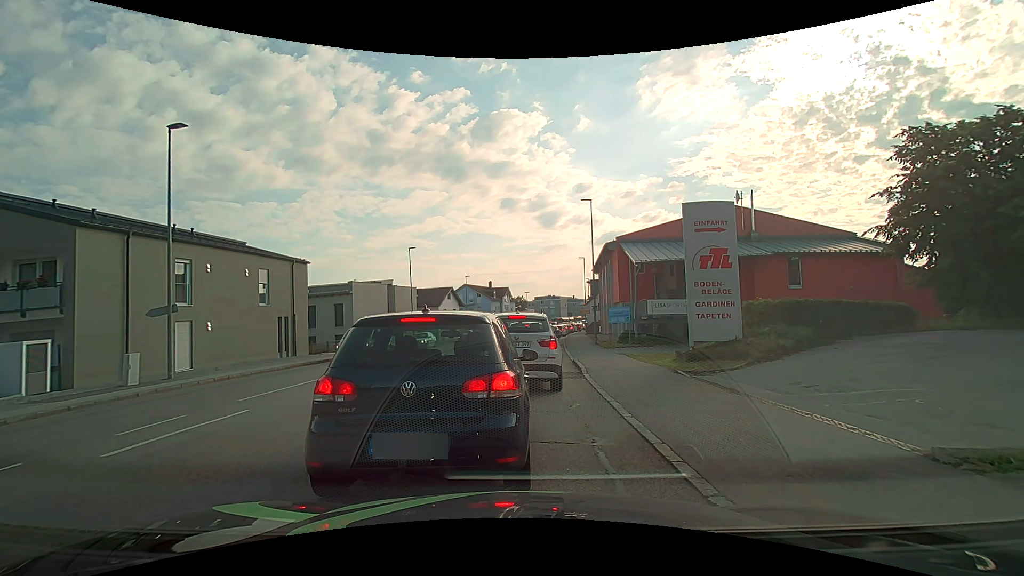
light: Day
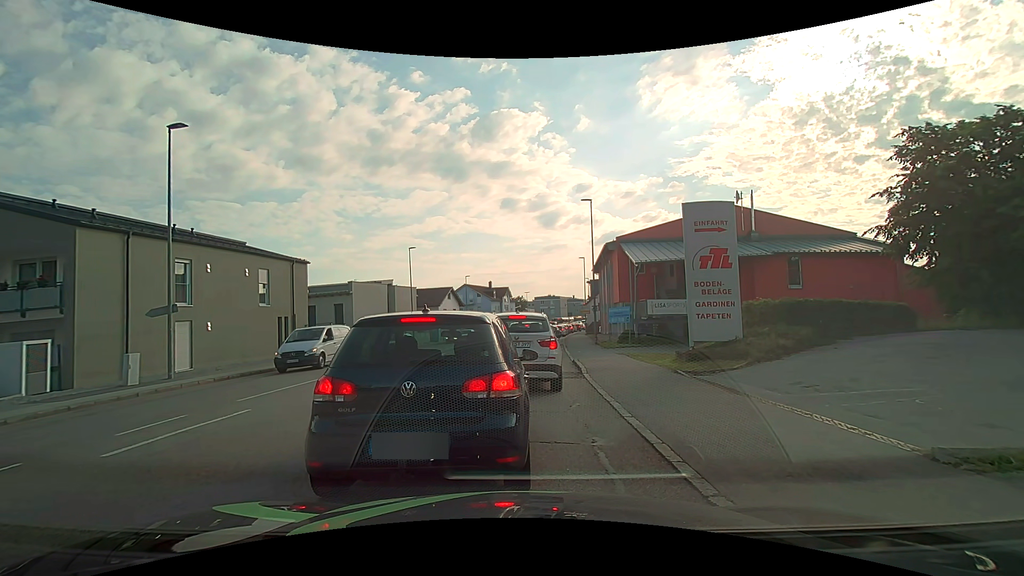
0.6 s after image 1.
(0.0, 0.0) m; 0°
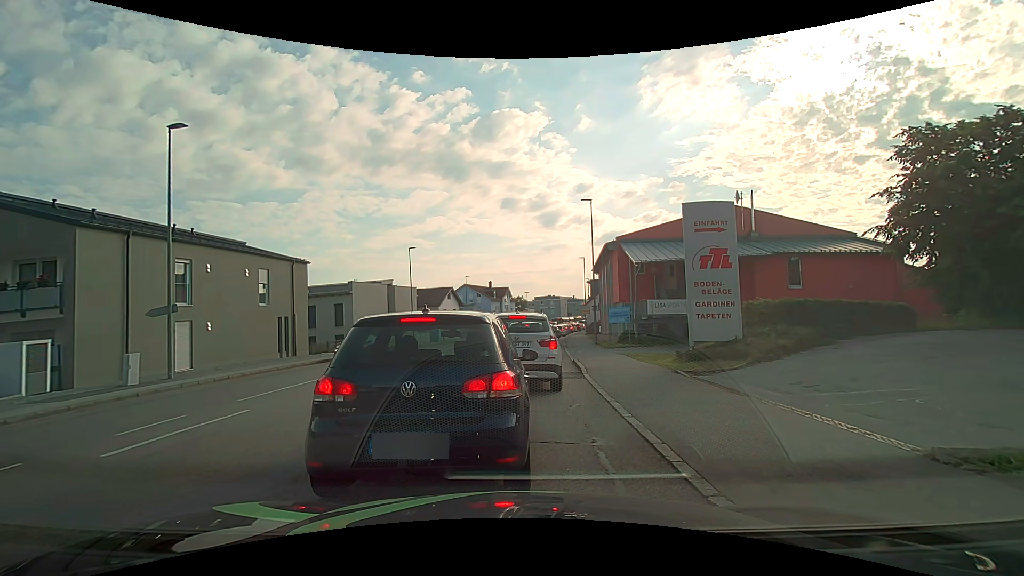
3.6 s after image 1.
(0.0, 0.0) m; 0°
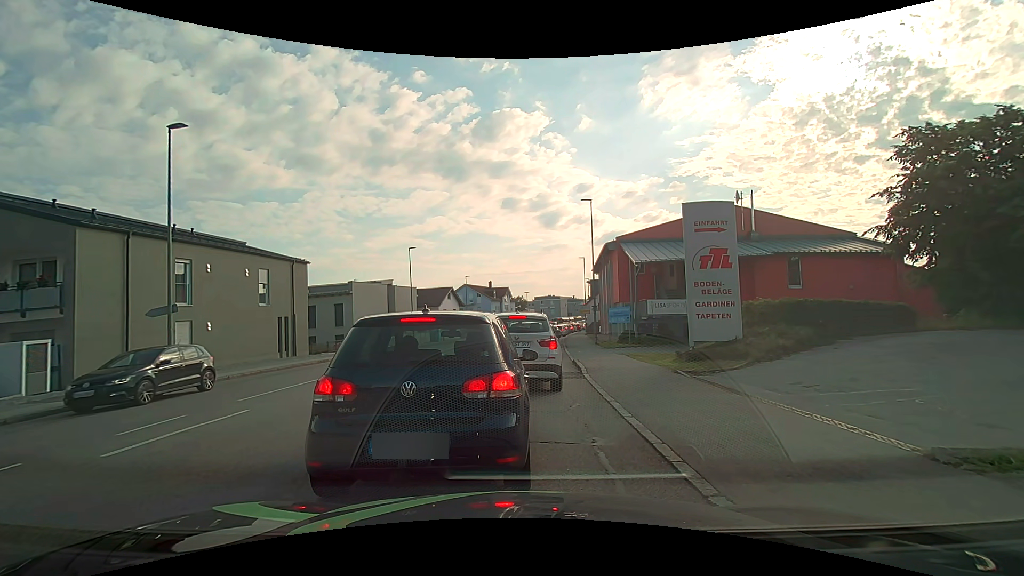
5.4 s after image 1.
(0.0, 0.0) m; 0°
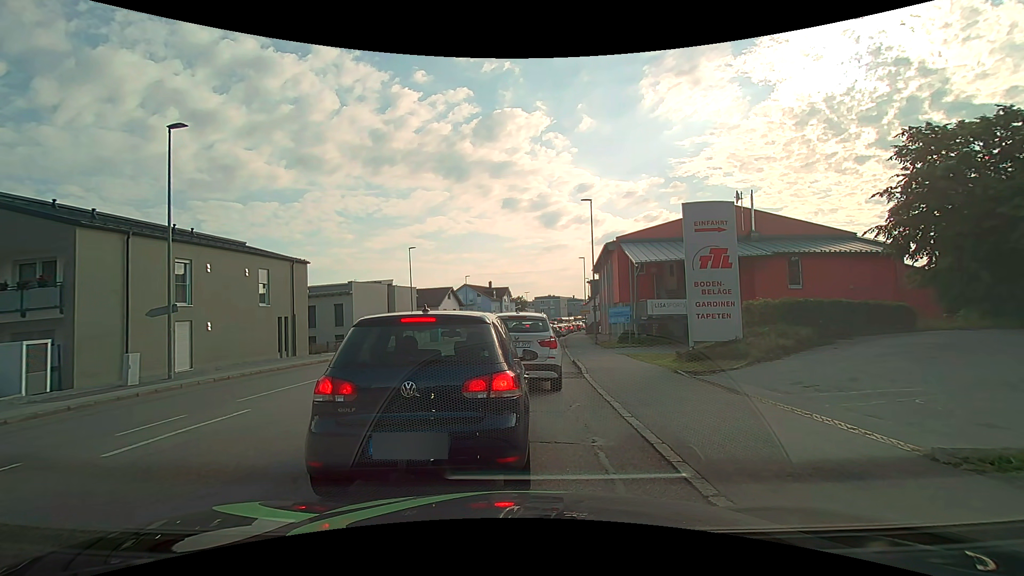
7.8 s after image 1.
(0.0, 0.0) m; 0°
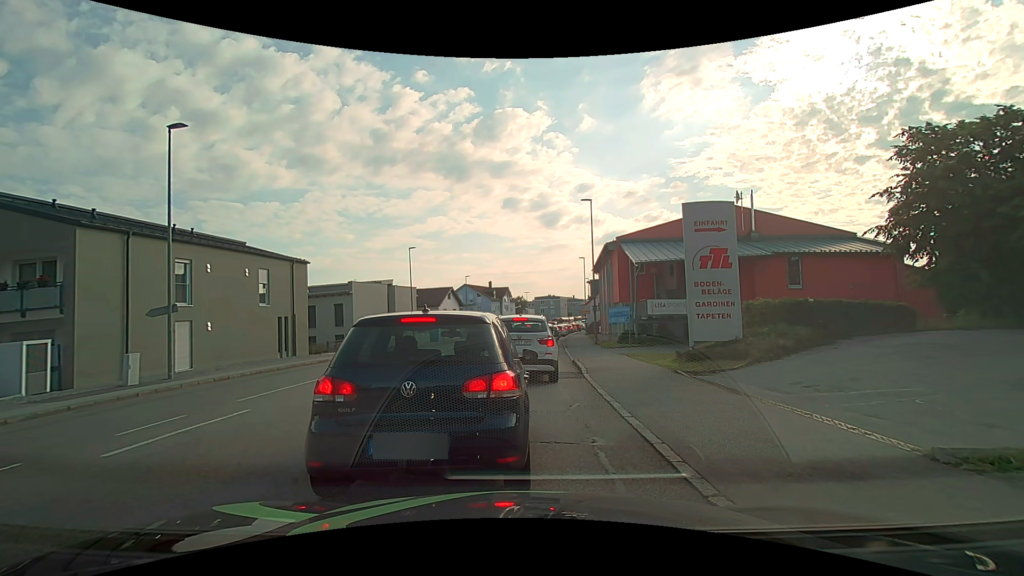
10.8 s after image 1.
(0.0, 0.0) m; 0°
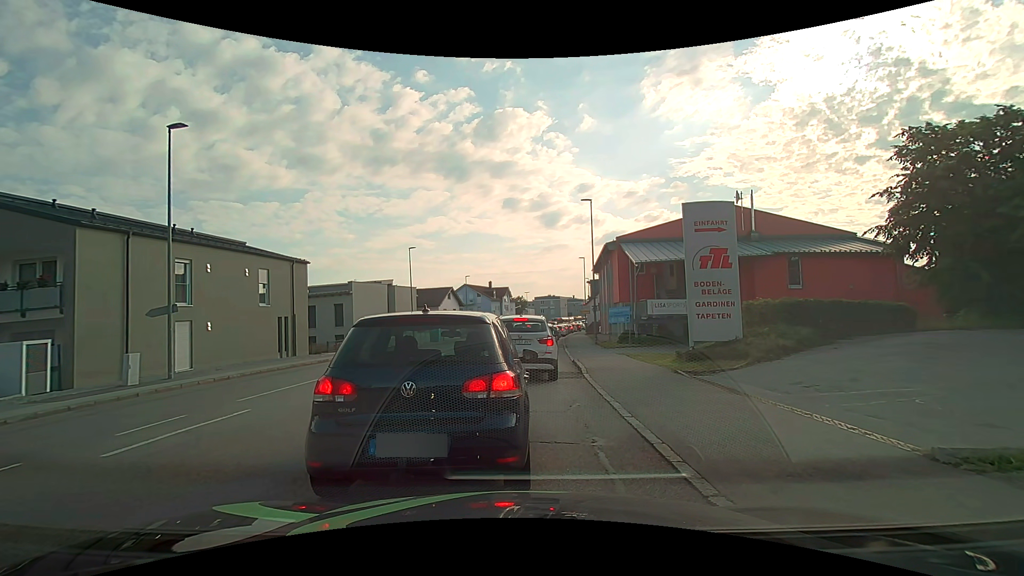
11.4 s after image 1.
(0.0, 0.0) m; 0°
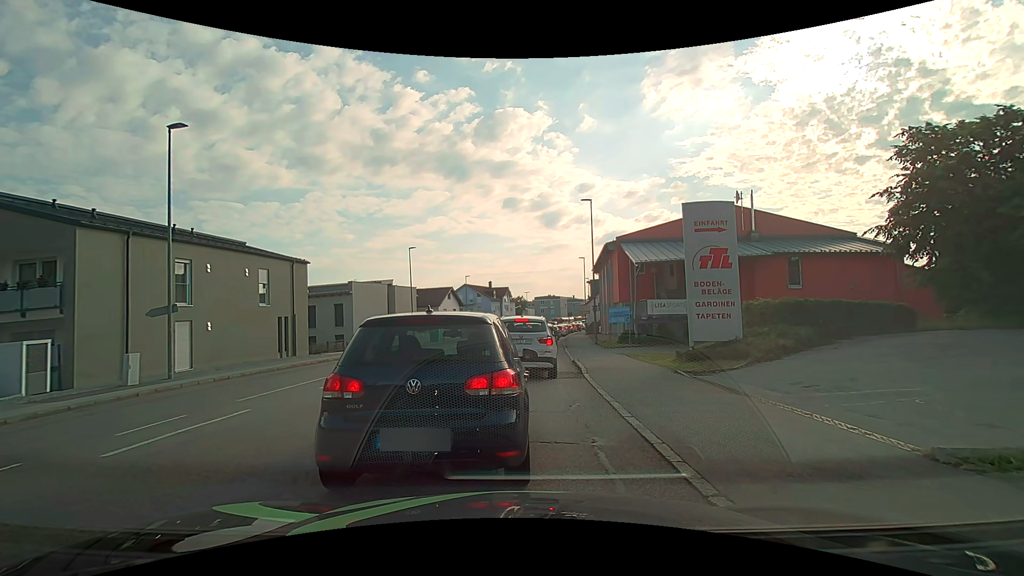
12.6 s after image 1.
(0.0, 0.0) m; 0°
